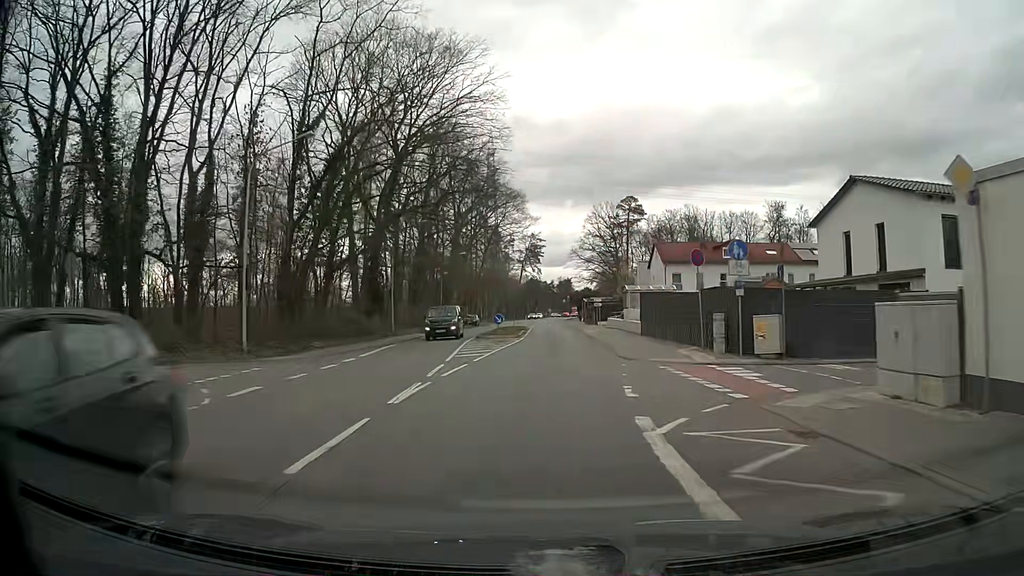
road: primary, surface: asphalt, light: Day
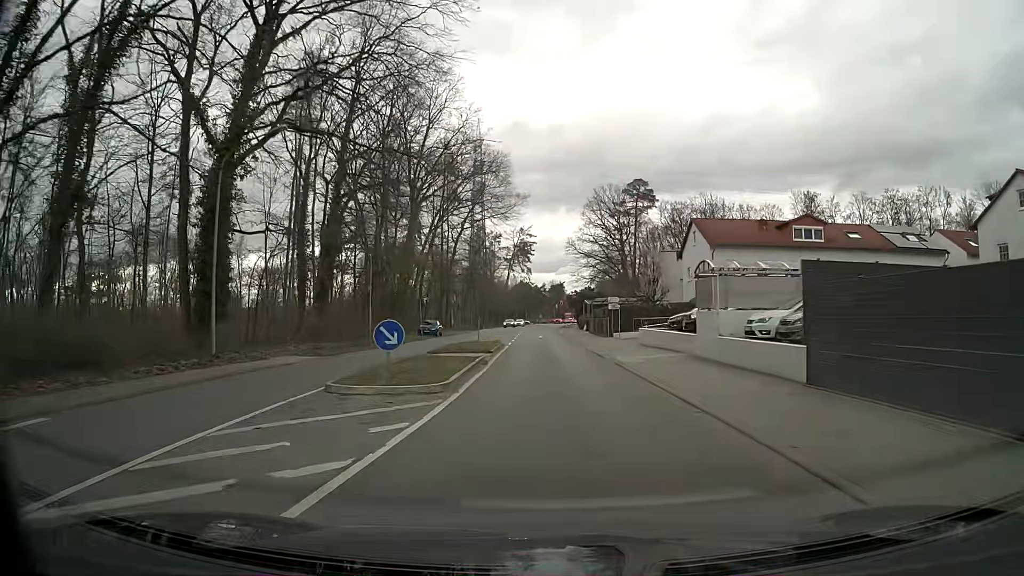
(+0.3, +25.1) m; +1°
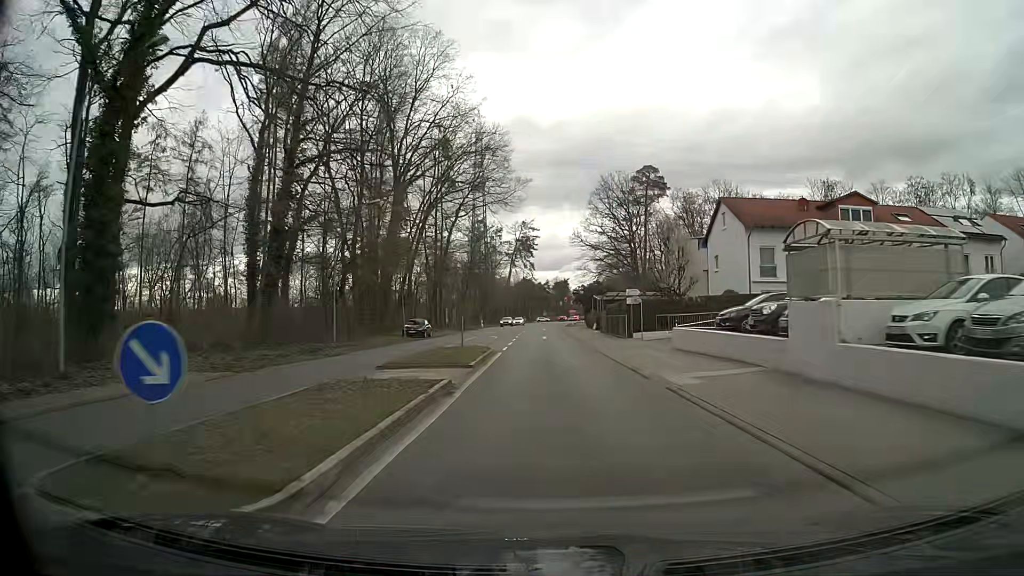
(0.0, +8.4) m; 0°
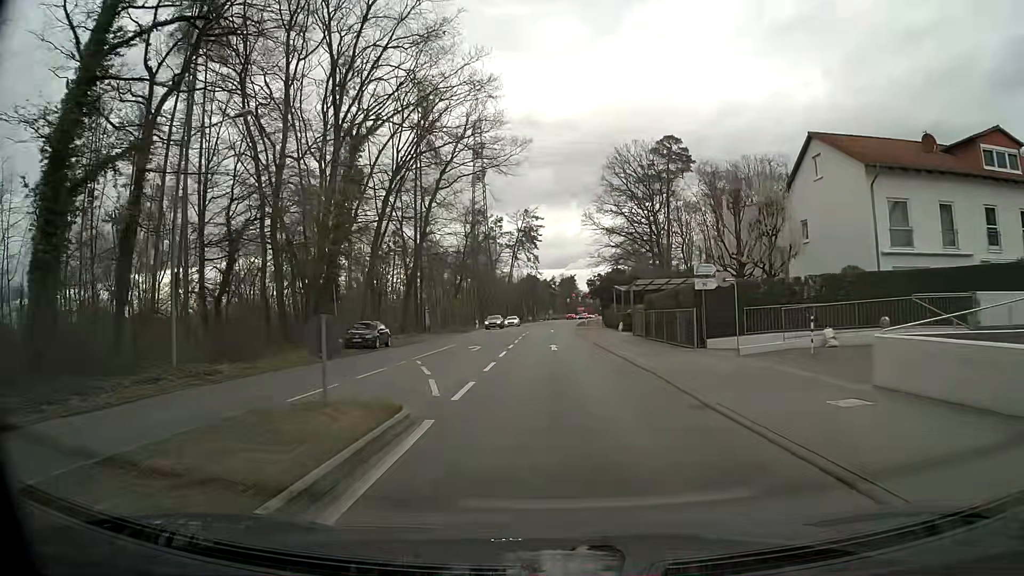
(-0.1, +16.9) m; -1°
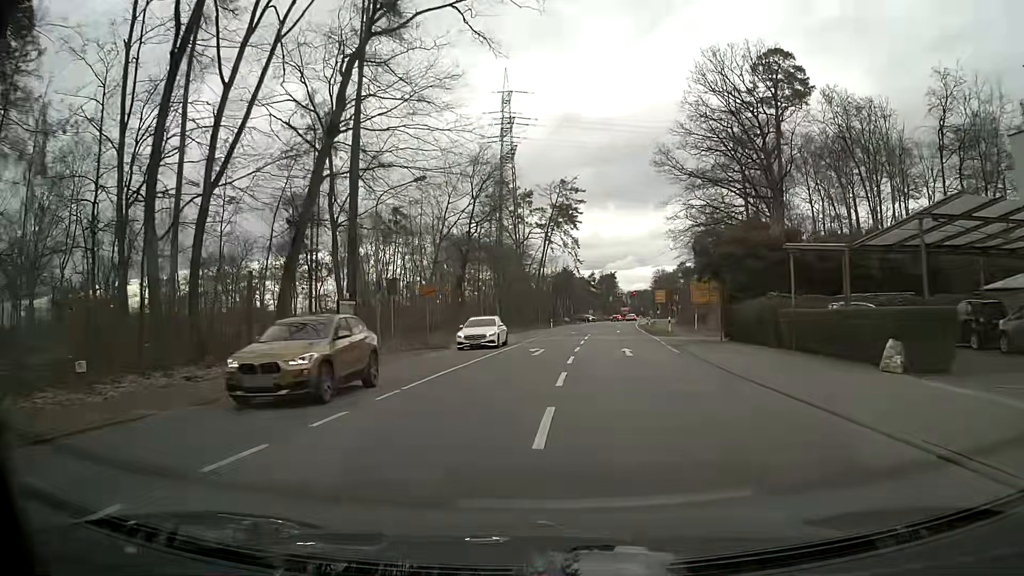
(-0.8, +33.9) m; -3°
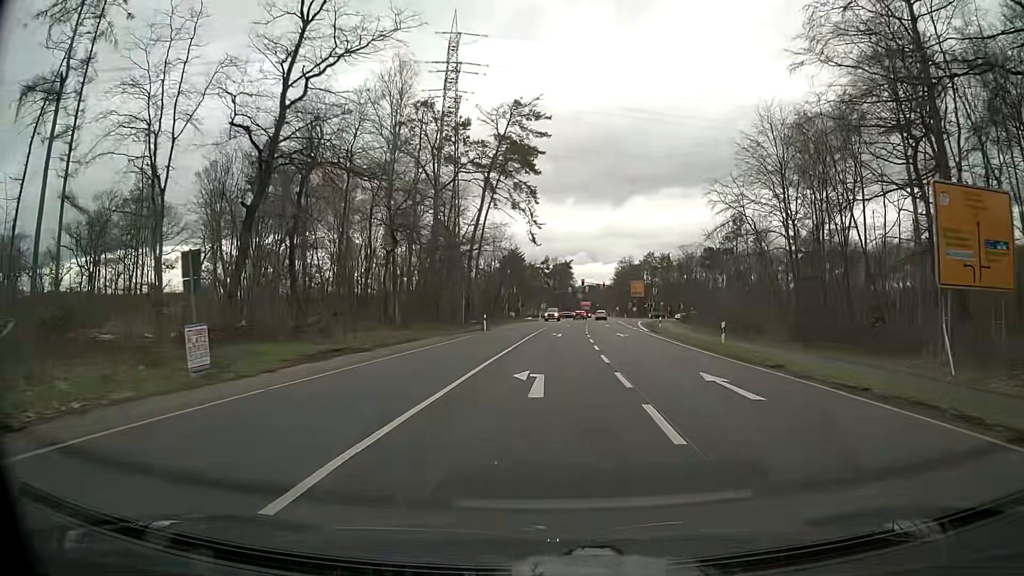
(+1.6, +42.1) m; +5°
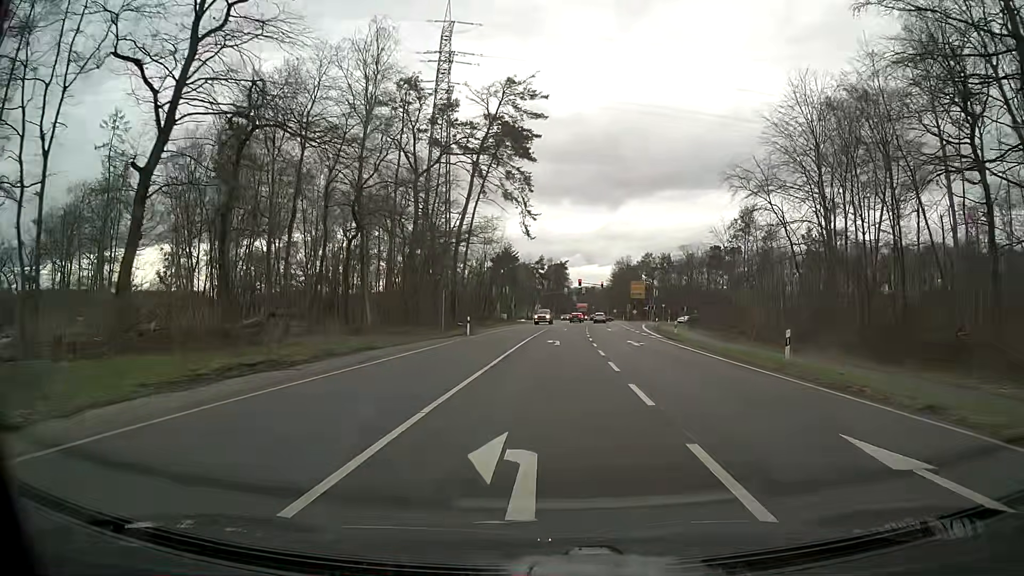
(0.0, +7.9) m; +1°
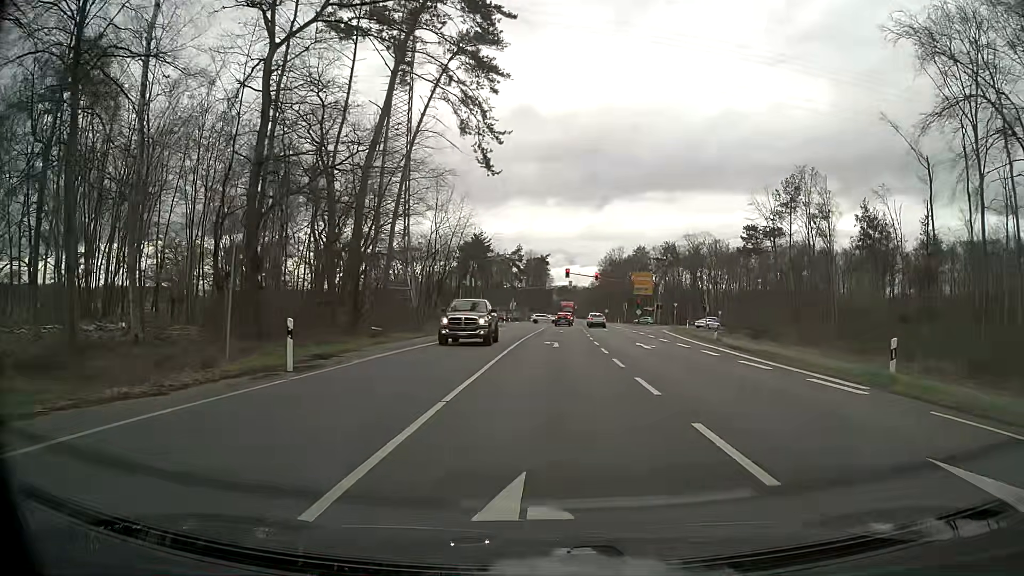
(+0.5, +28.9) m; +1°
